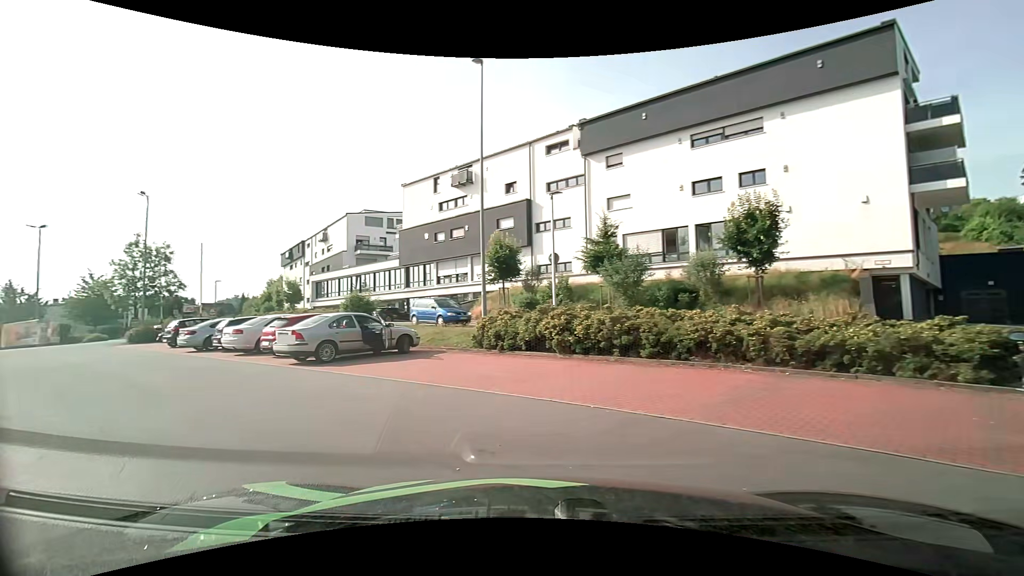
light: Day
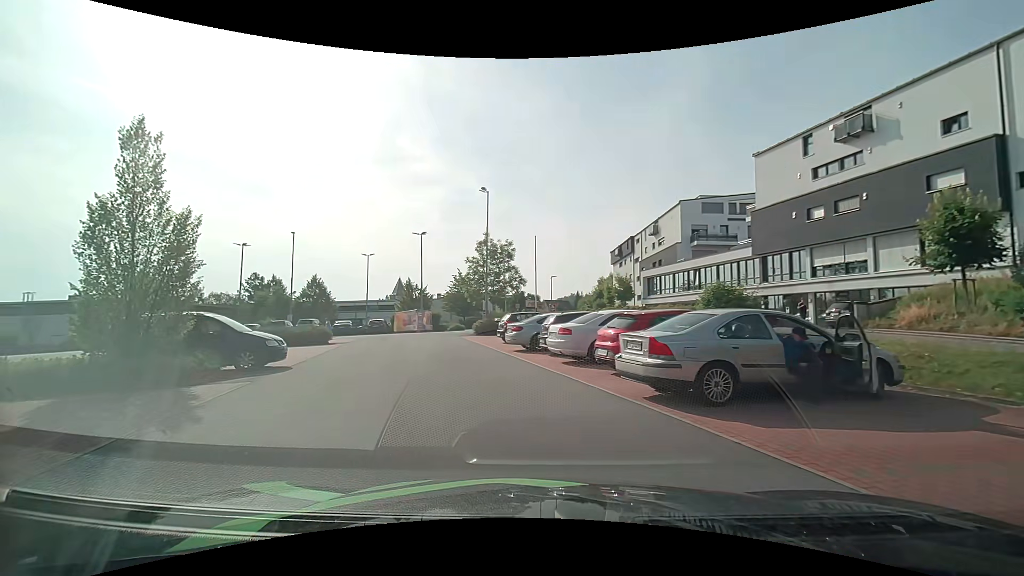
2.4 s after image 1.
(-2.6, +7.1) m; -35°
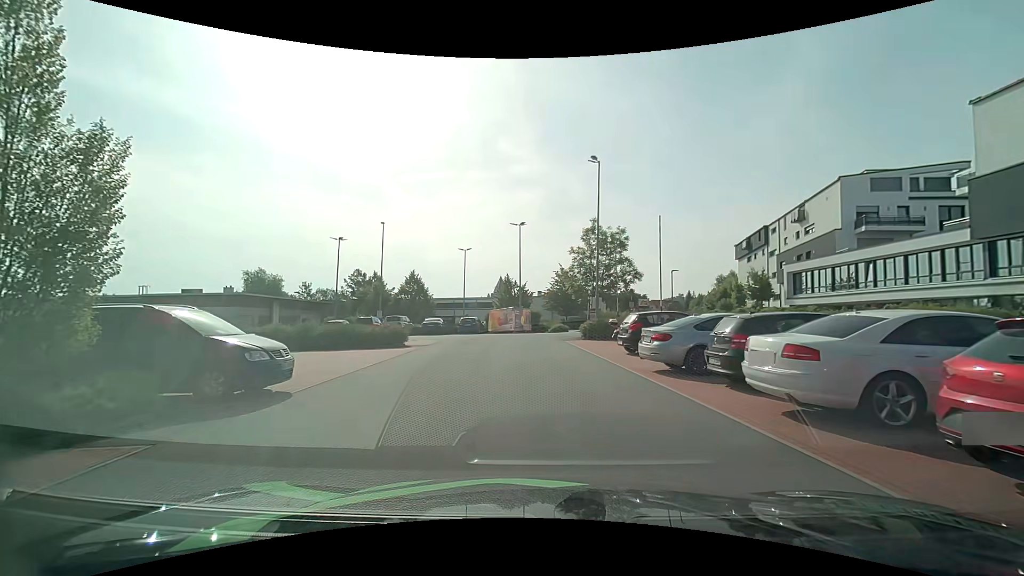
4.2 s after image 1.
(-0.8, +6.6) m; -11°
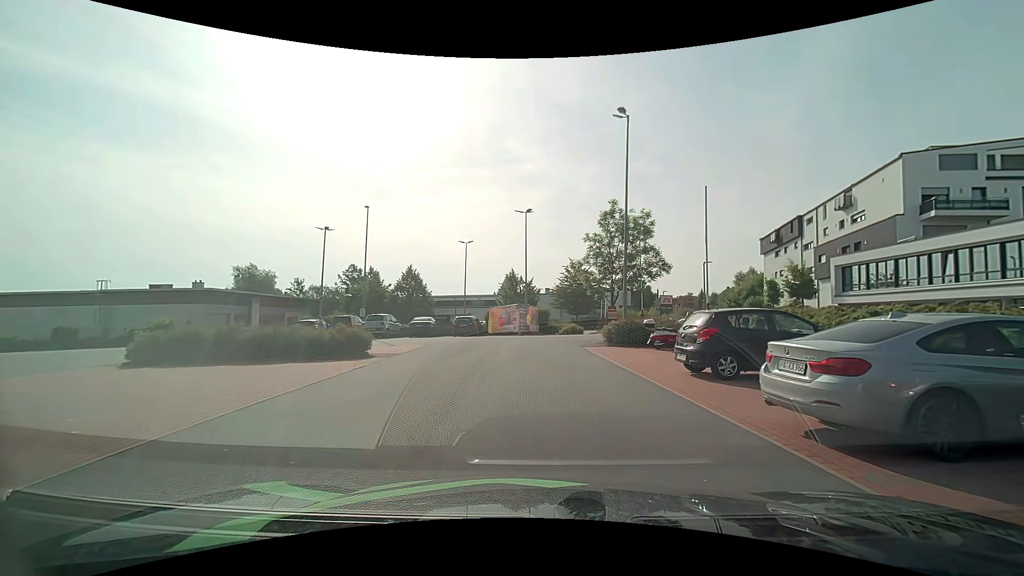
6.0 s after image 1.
(-0.1, +6.3) m; -1°
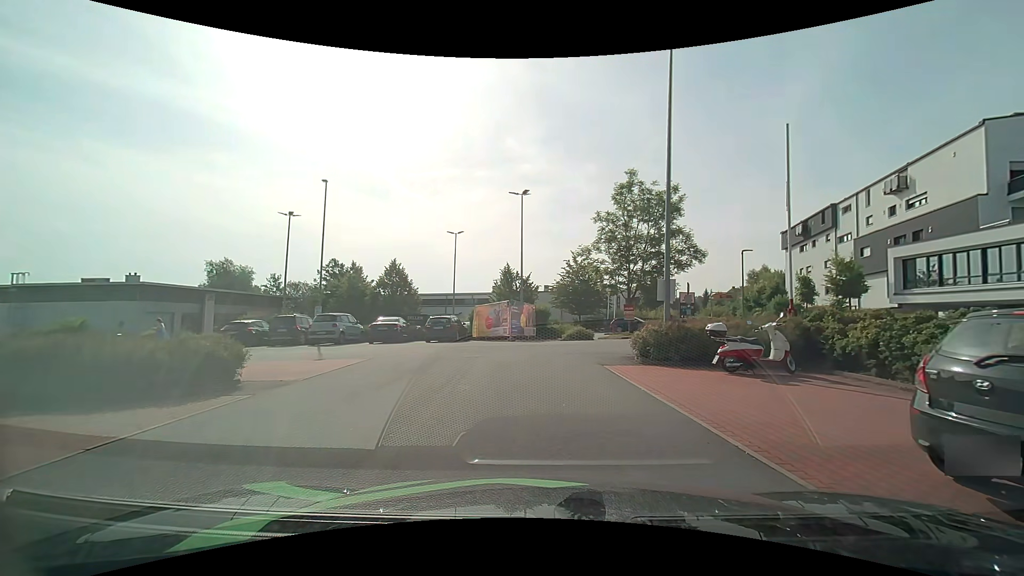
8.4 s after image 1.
(+0.1, +7.5) m; +1°
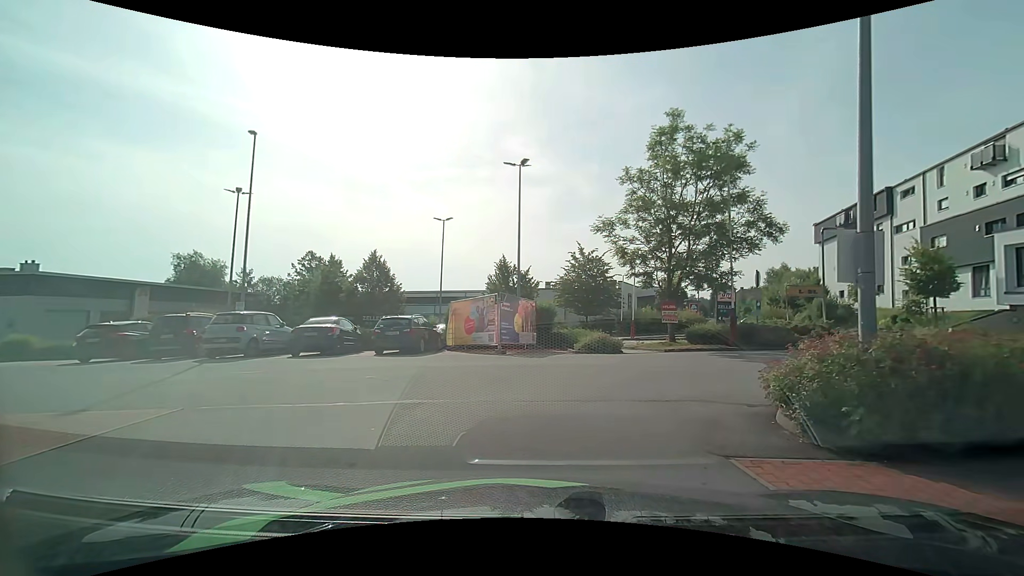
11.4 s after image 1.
(-0.2, +8.4) m; -1°
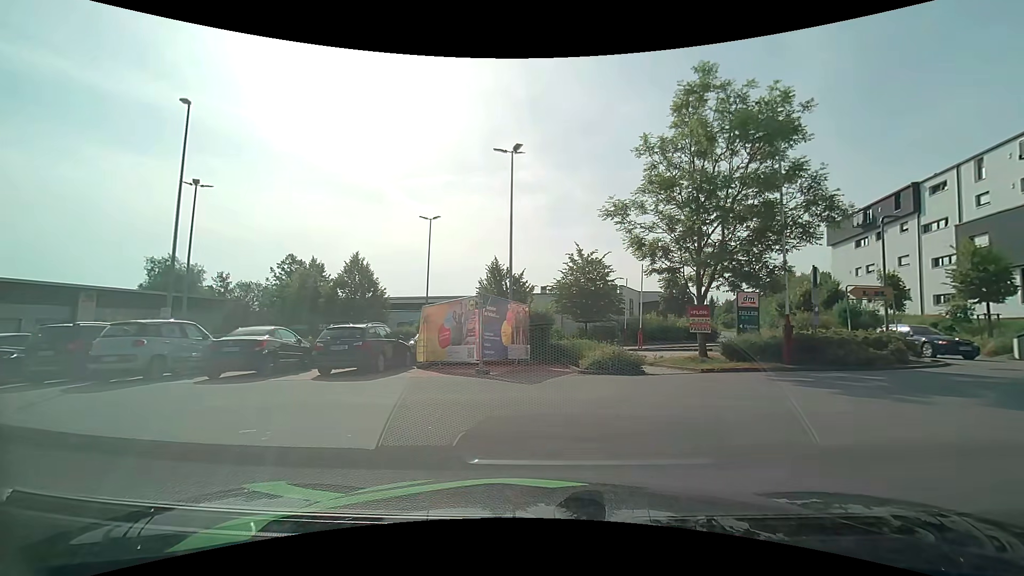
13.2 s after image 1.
(0.0, +4.3) m; -1°
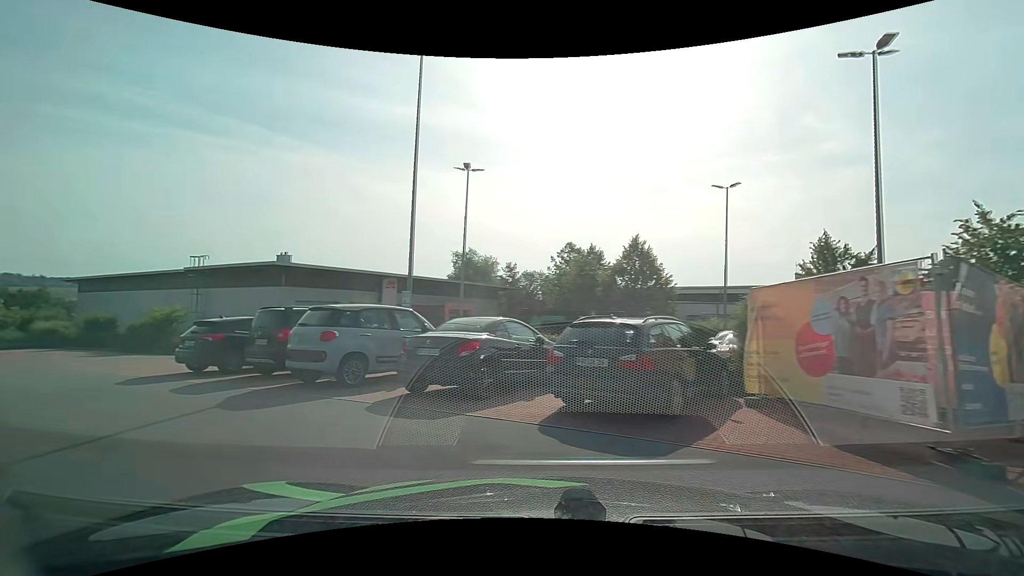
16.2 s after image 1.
(-1.2, +7.3) m; -32°
